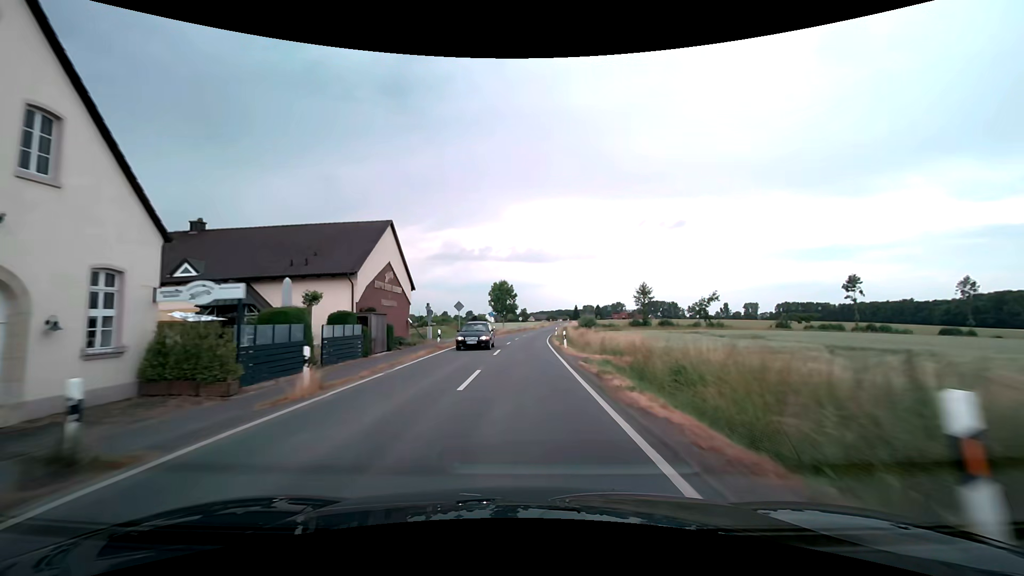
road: secondary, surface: asphalt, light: Day
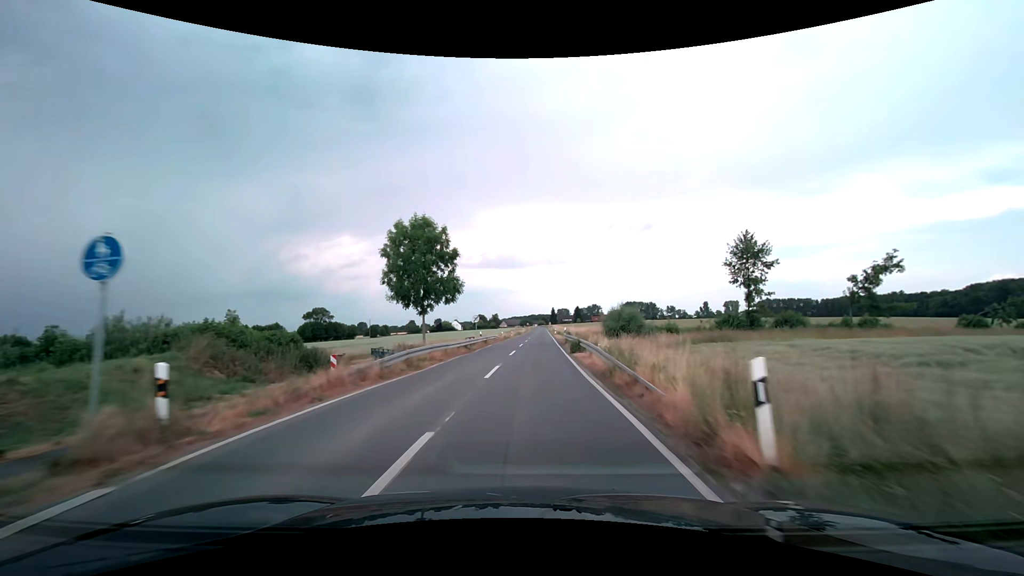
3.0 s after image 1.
(+1.1, +52.7) m; +3°
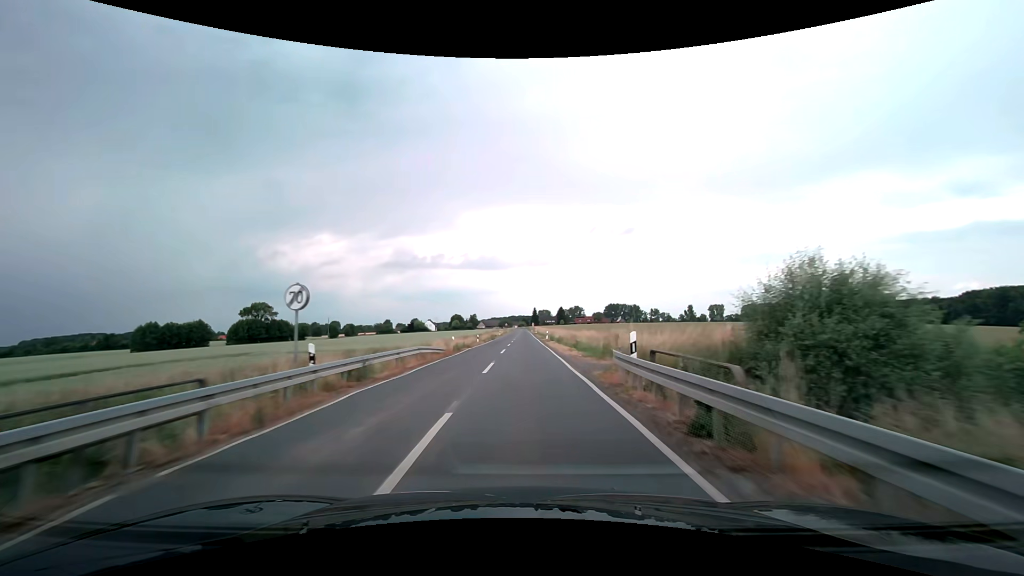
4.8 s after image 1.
(+0.7, +31.6) m; +2°
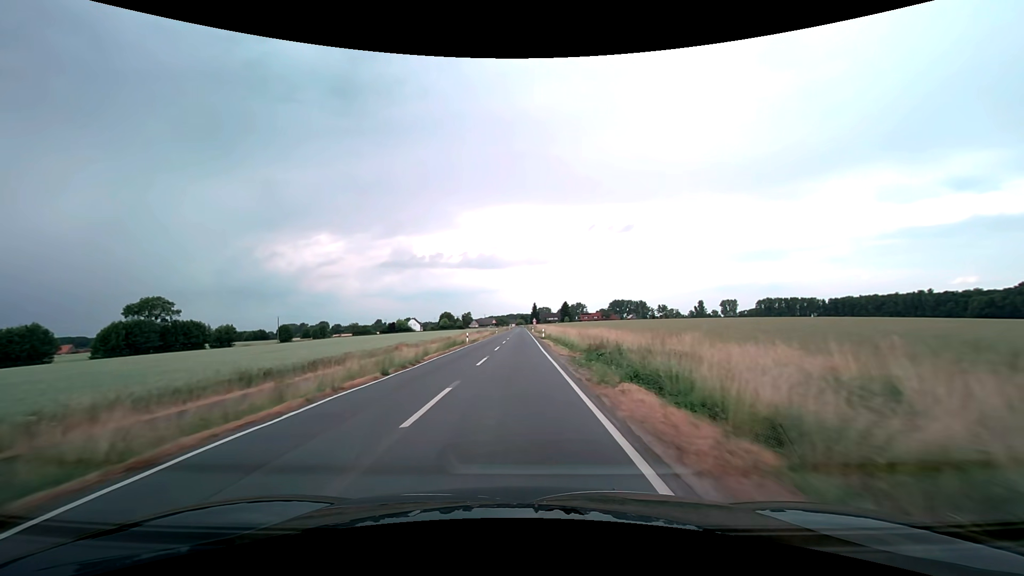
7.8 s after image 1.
(+0.7, +52.8) m; 0°
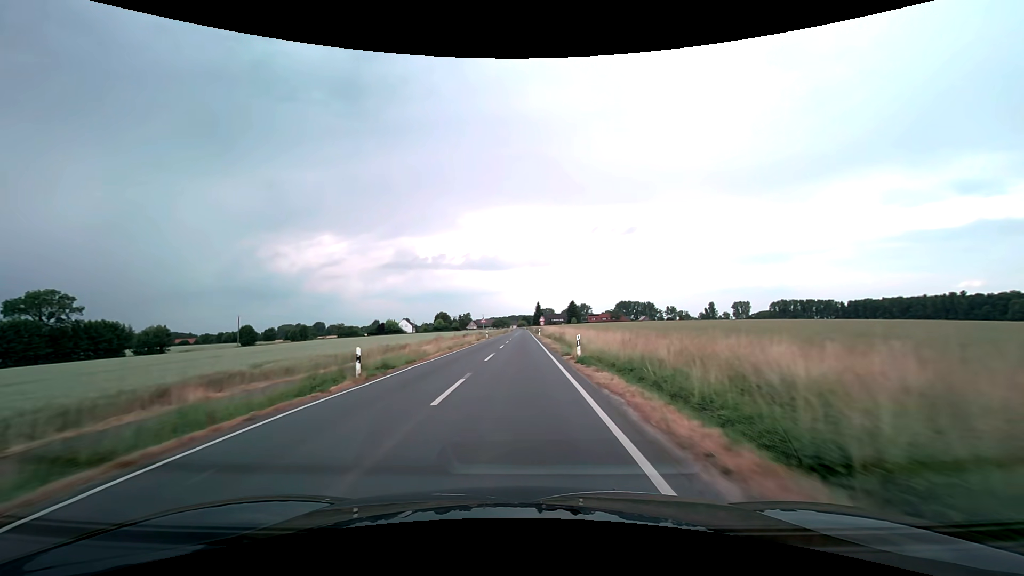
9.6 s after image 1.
(-0.1, +31.8) m; 0°
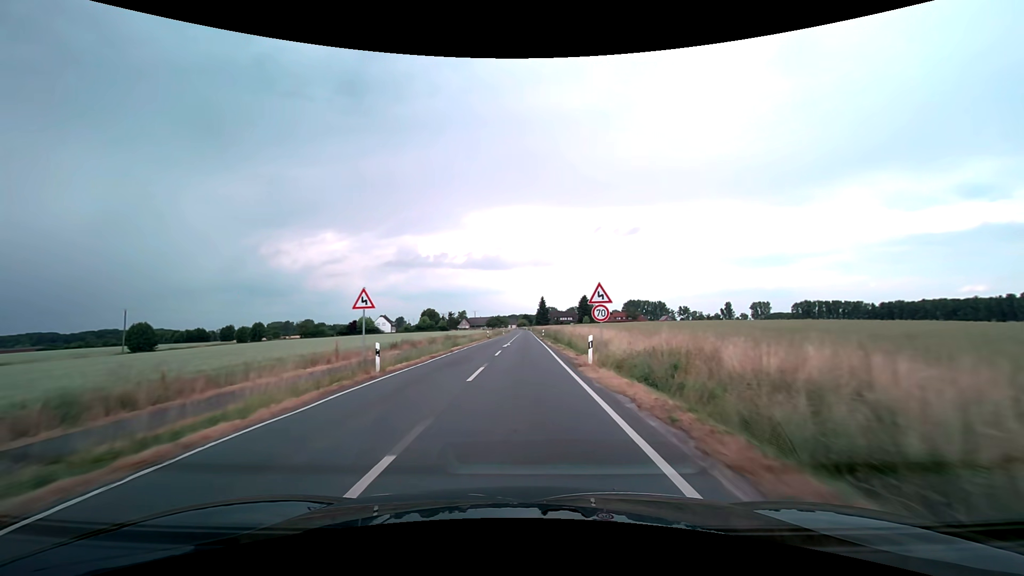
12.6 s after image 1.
(-0.1, +52.8) m; 0°
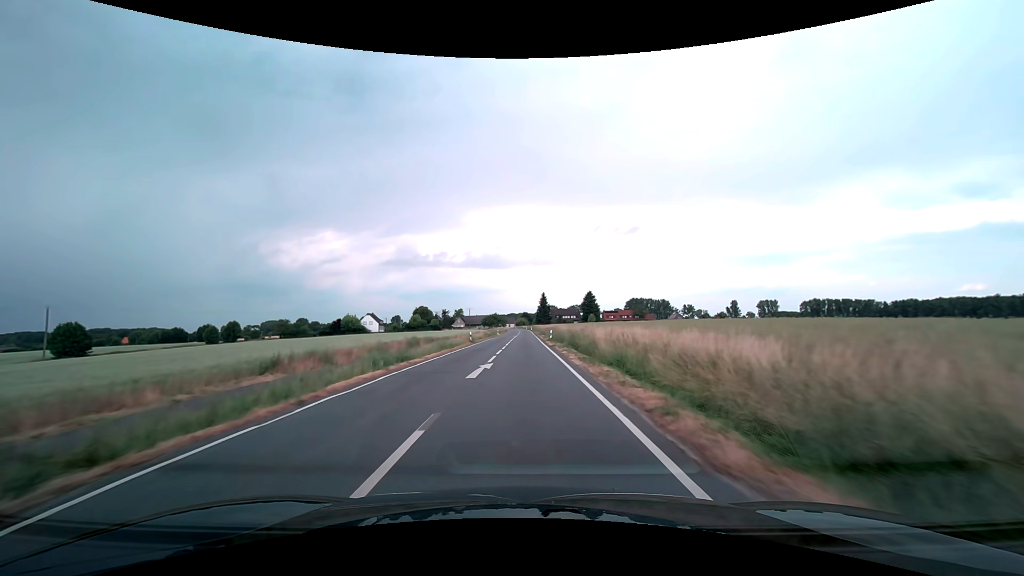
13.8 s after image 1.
(0.0, +21.1) m; 0°
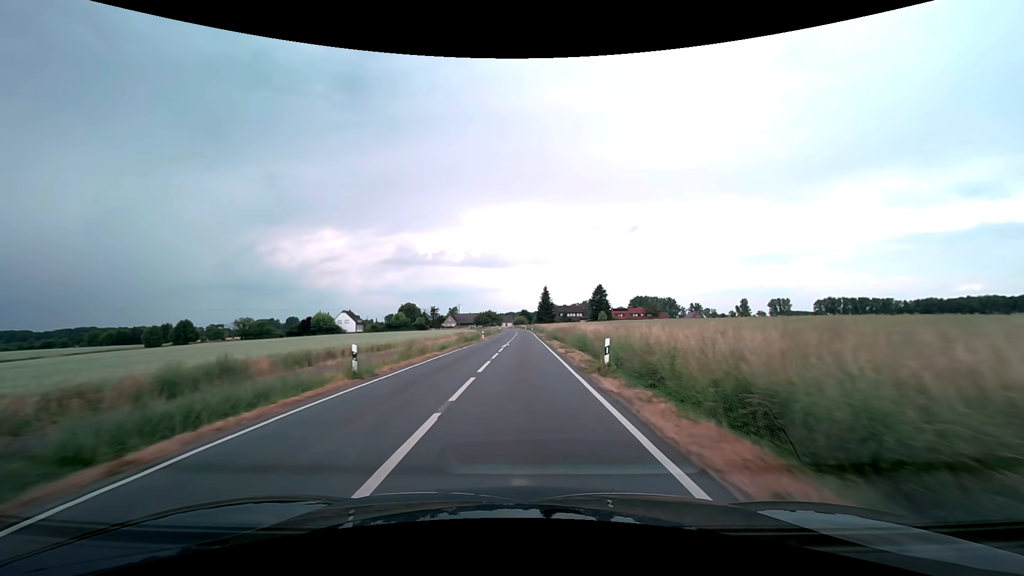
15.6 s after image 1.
(+0.1, +31.7) m; 0°
(0, +10) (0, +20) (0, +30) (0, +40) (0, +50) (0, +60) (0, +70) (0, +80) (0, +90) (0, +100) m
